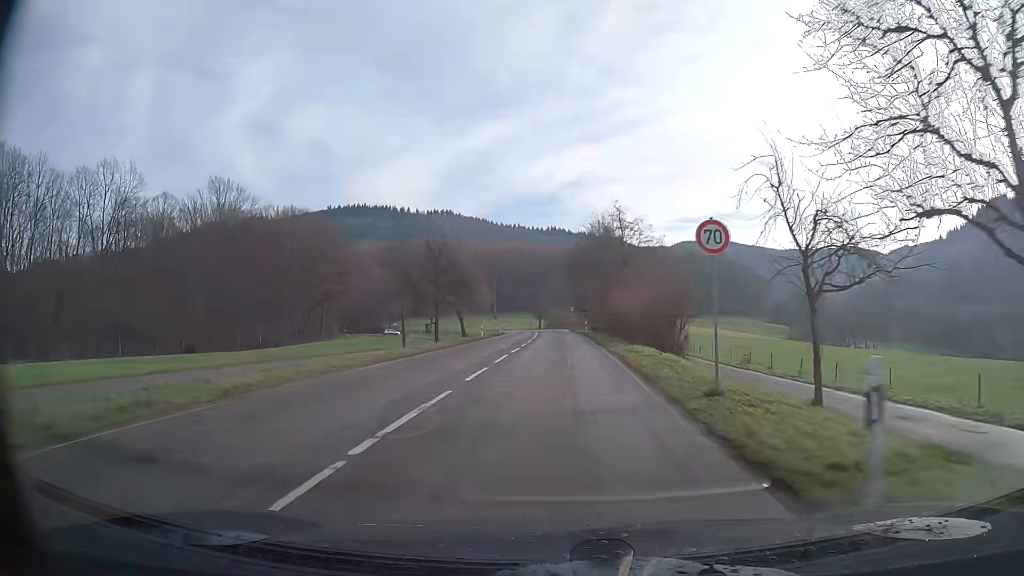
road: secondary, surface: asphalt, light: Day
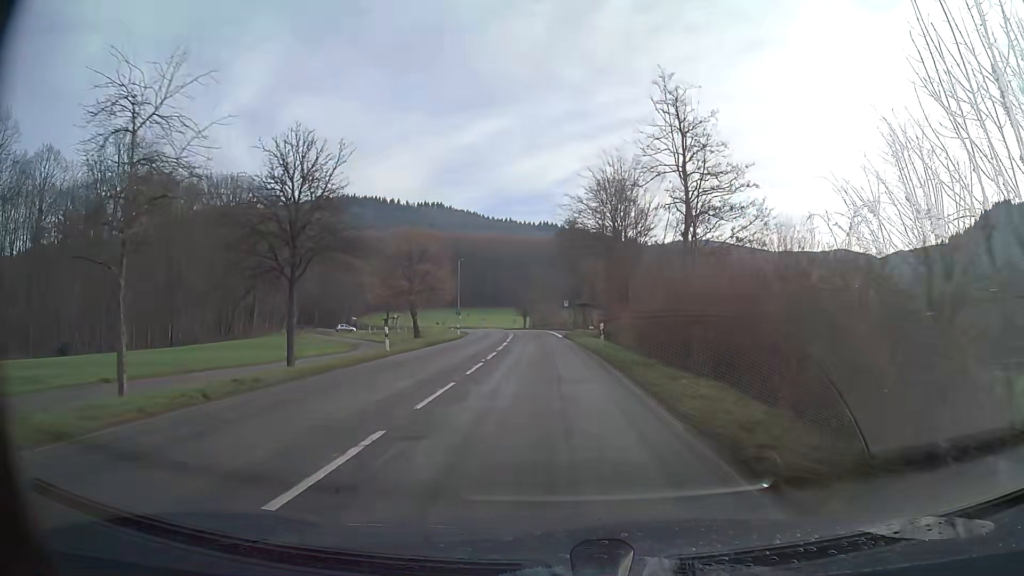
(+0.2, +28.1) m; 0°
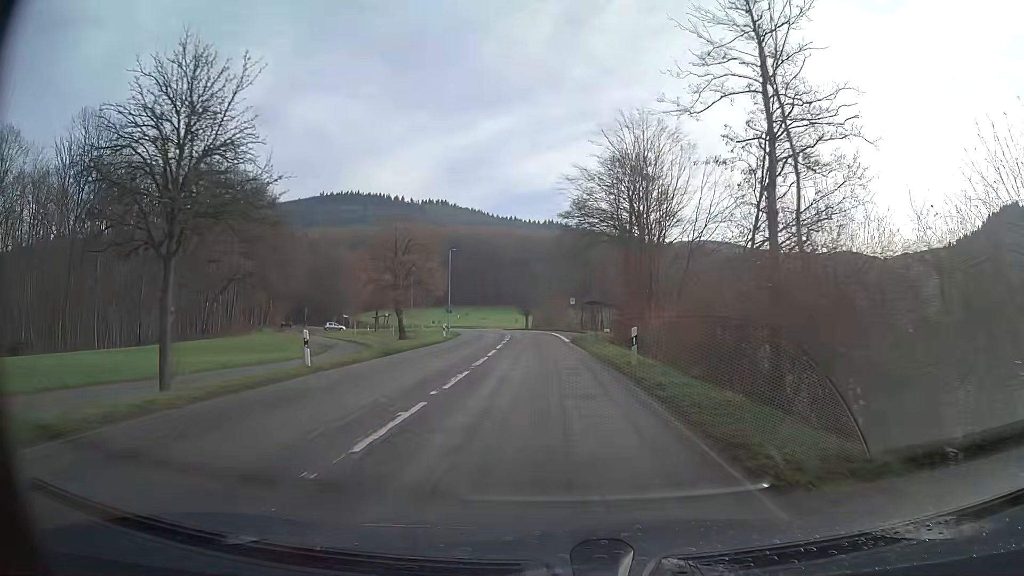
(0.0, +9.4) m; 0°
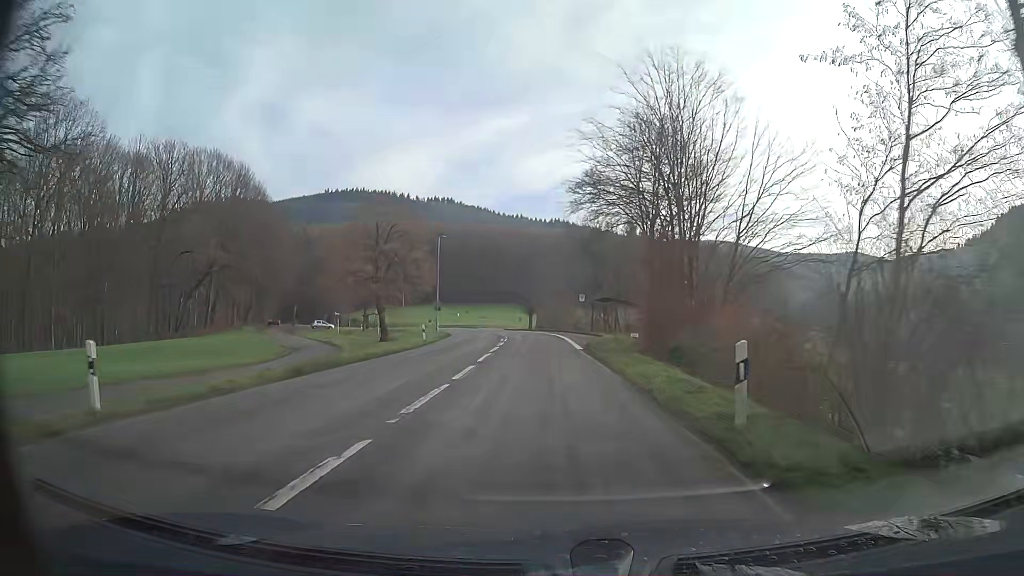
(0.0, +9.4) m; 0°
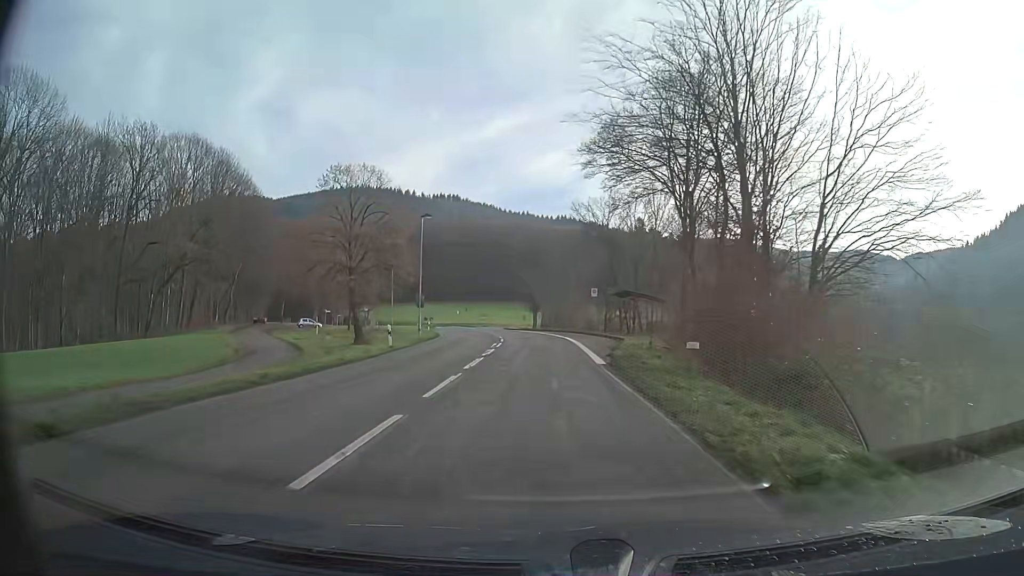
(-0.1, +9.3) m; -1°
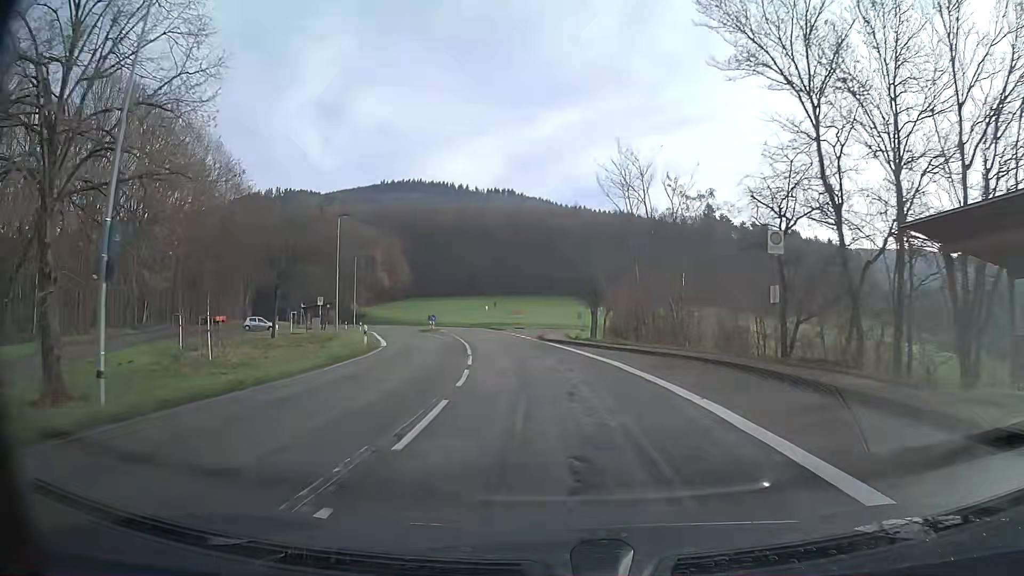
(-1.2, +34.9) m; -5°
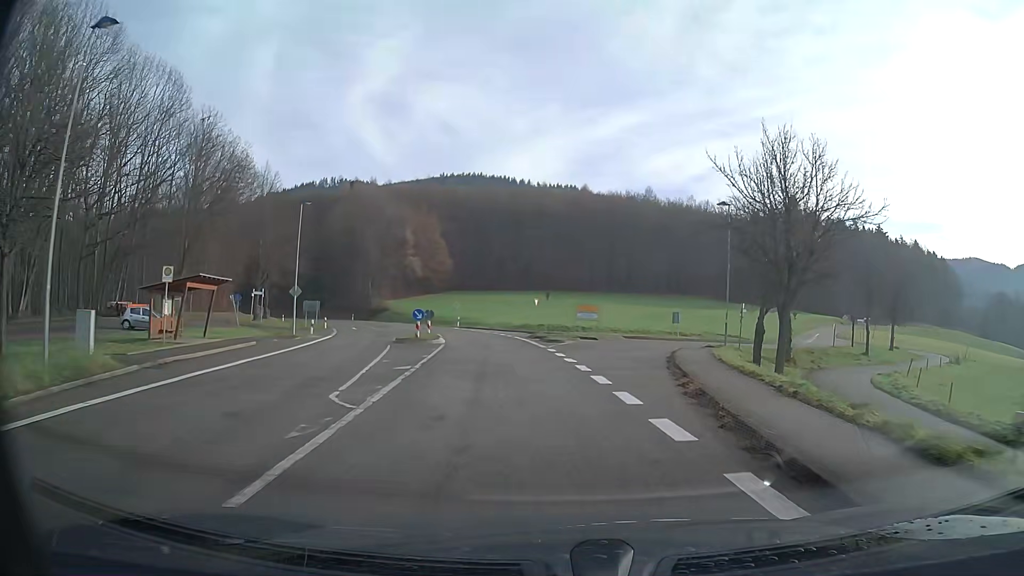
(-1.6, +31.6) m; -3°
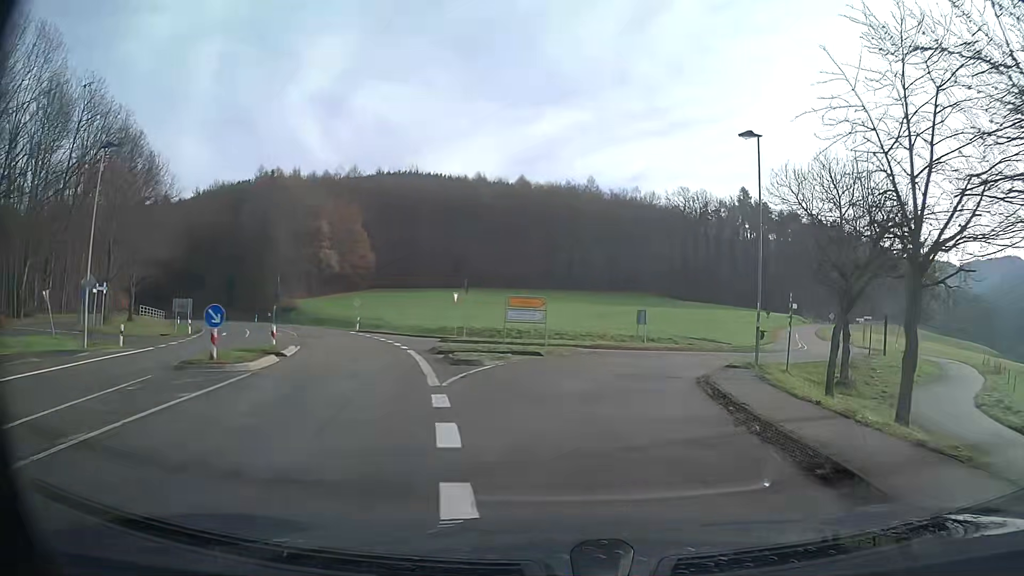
(+0.7, +15.3) m; +6°
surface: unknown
